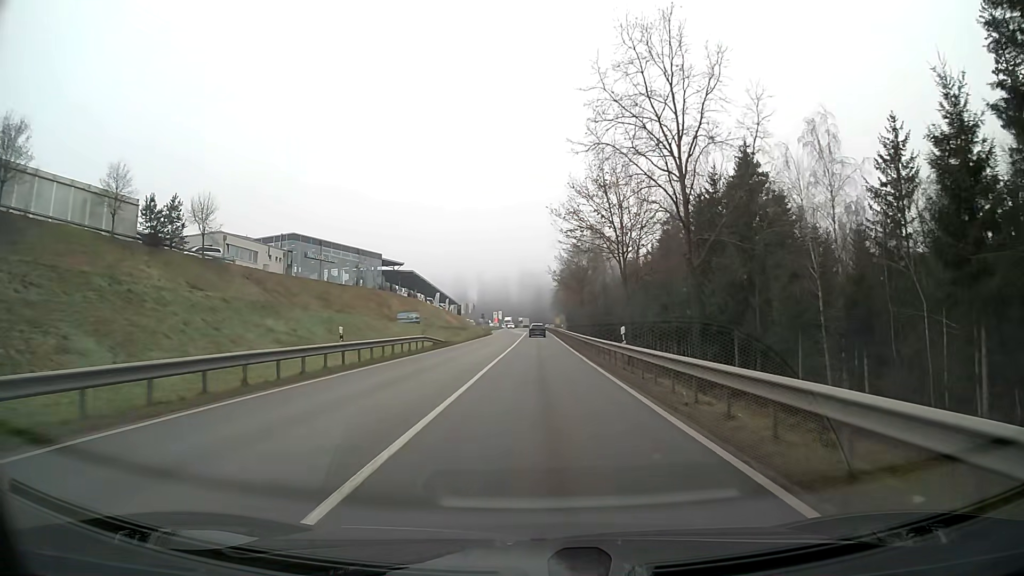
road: secondary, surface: asphalt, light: Day
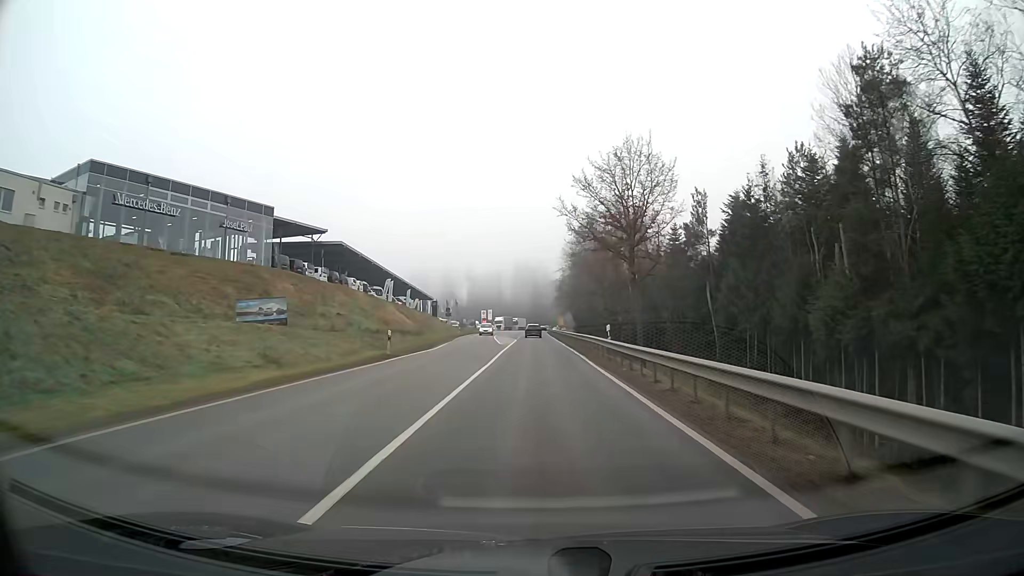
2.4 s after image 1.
(+0.1, +48.7) m; 0°
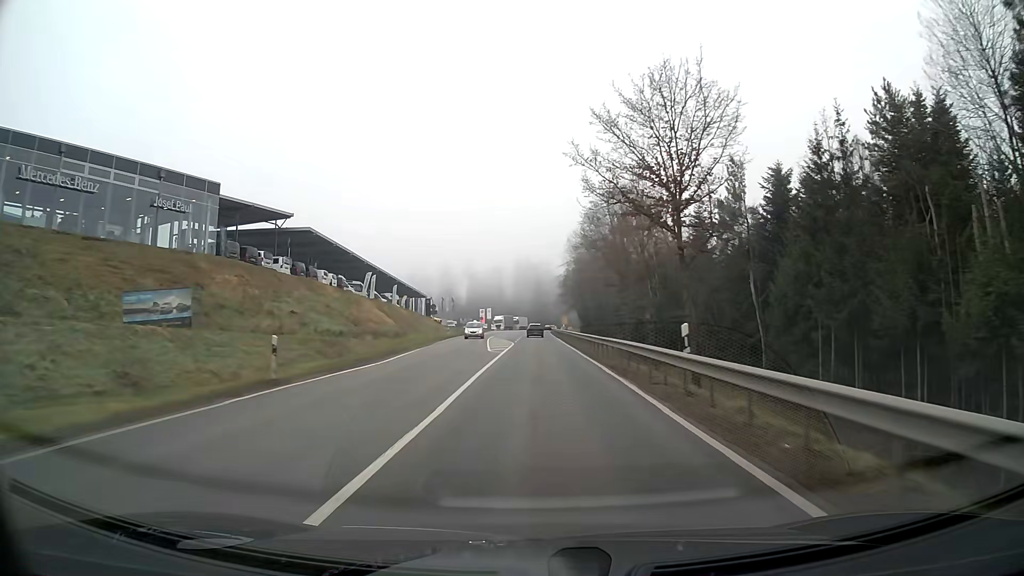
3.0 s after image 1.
(0.0, +13.0) m; 0°
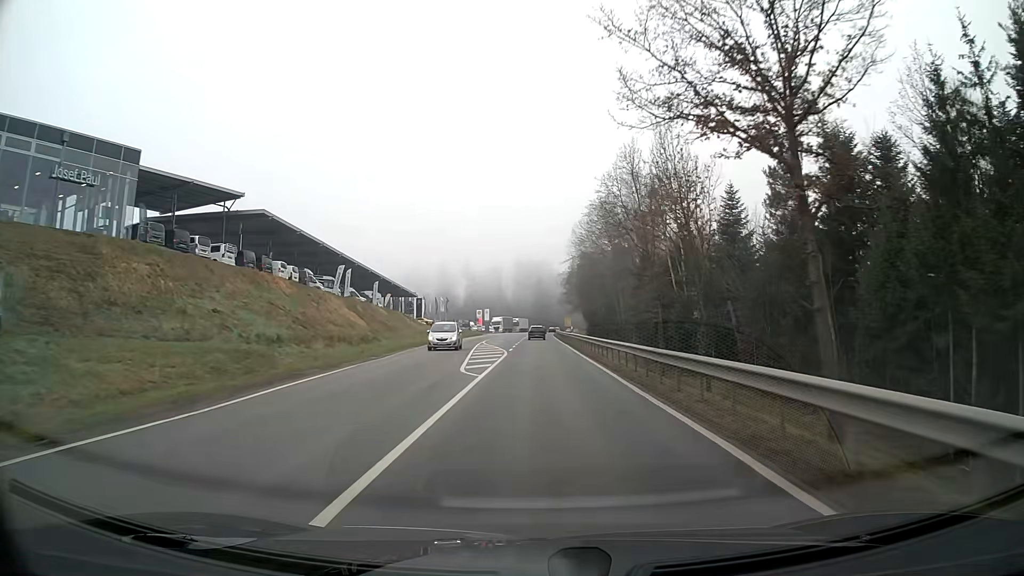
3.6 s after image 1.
(0.0, +13.2) m; 0°
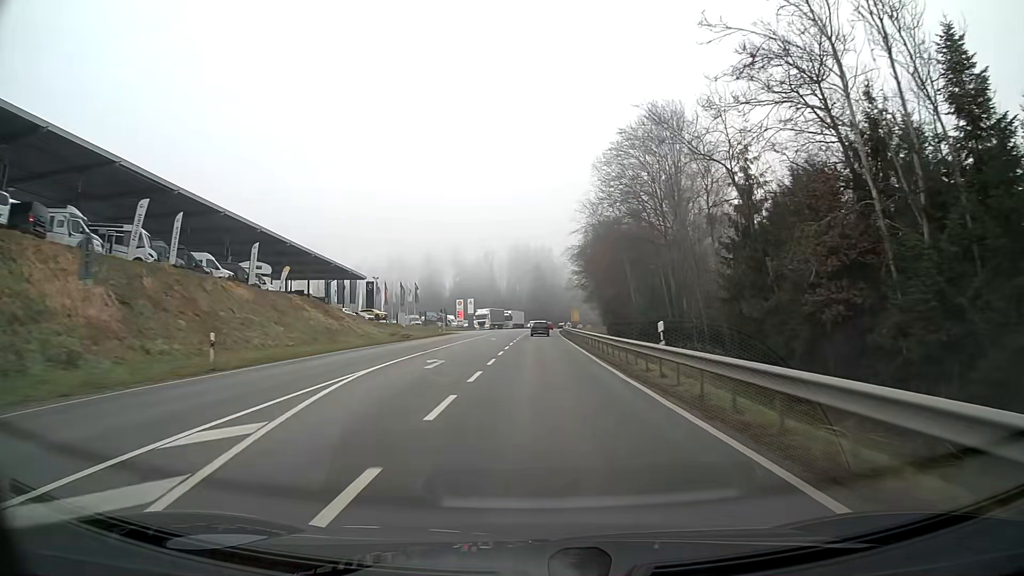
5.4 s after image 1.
(+0.1, +40.1) m; 0°
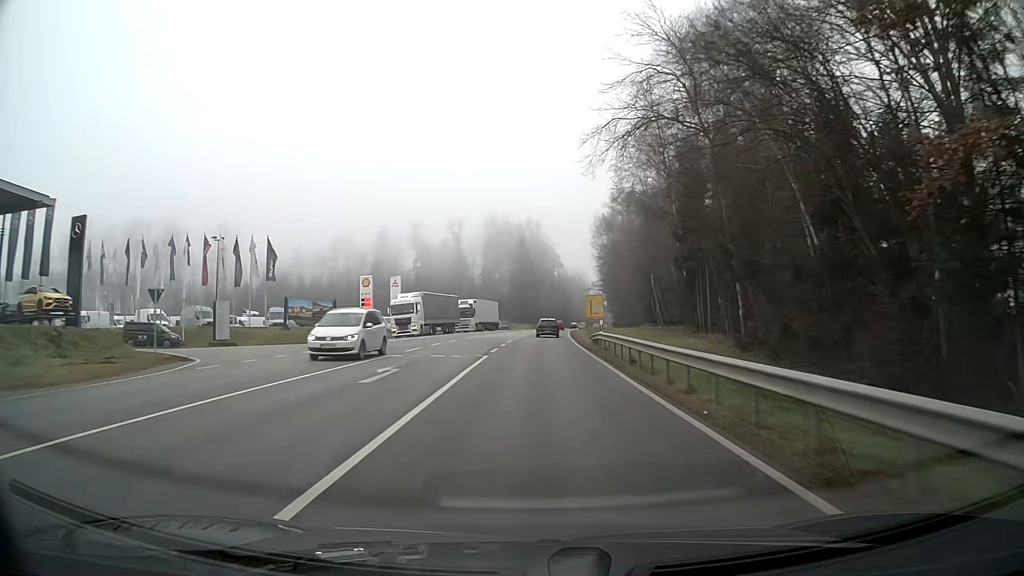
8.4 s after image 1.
(+0.5, +65.7) m; +1°
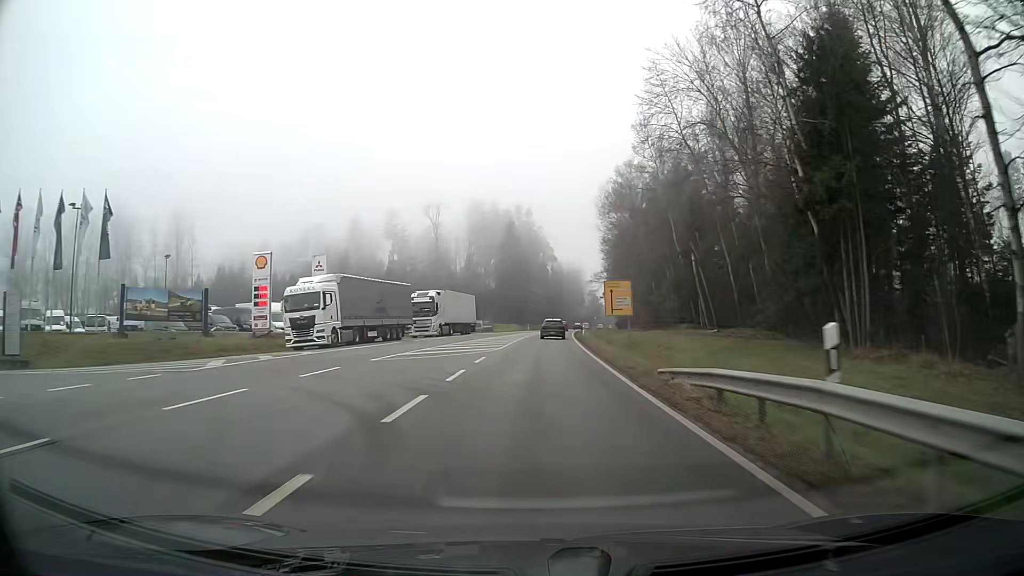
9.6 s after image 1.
(+0.2, +24.5) m; +1°
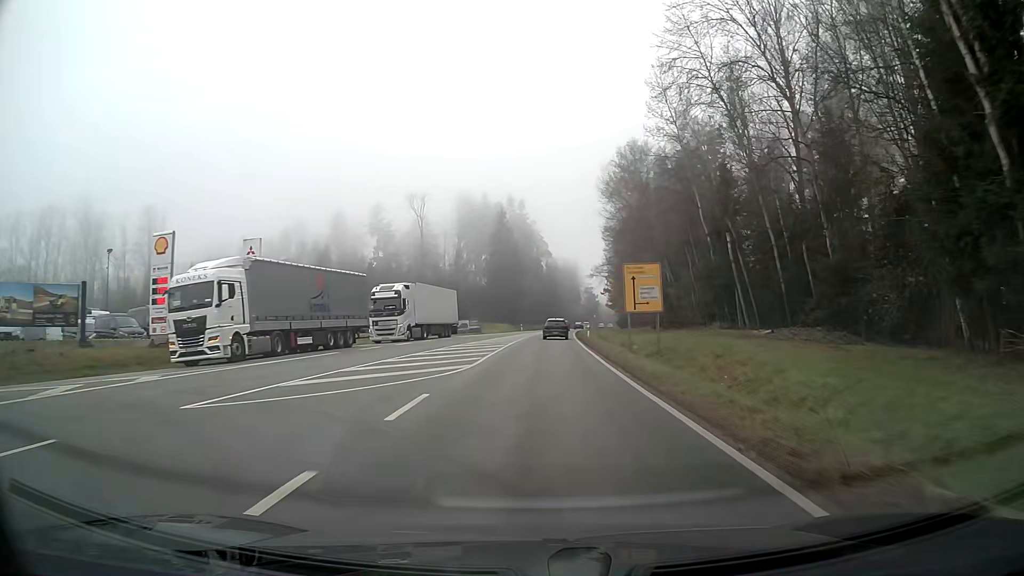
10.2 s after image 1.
(+0.1, +11.9) m; +1°
